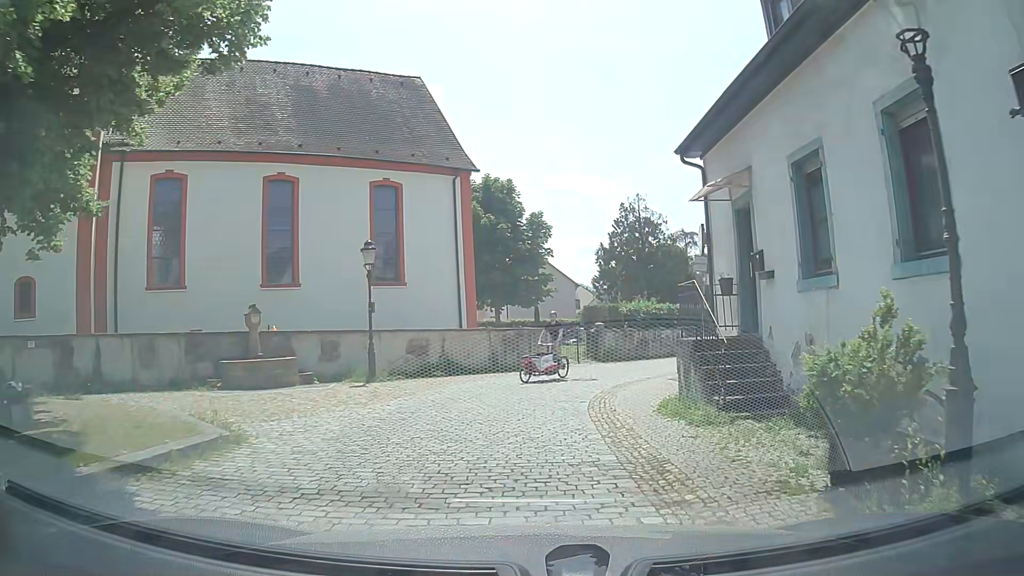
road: residential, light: Day
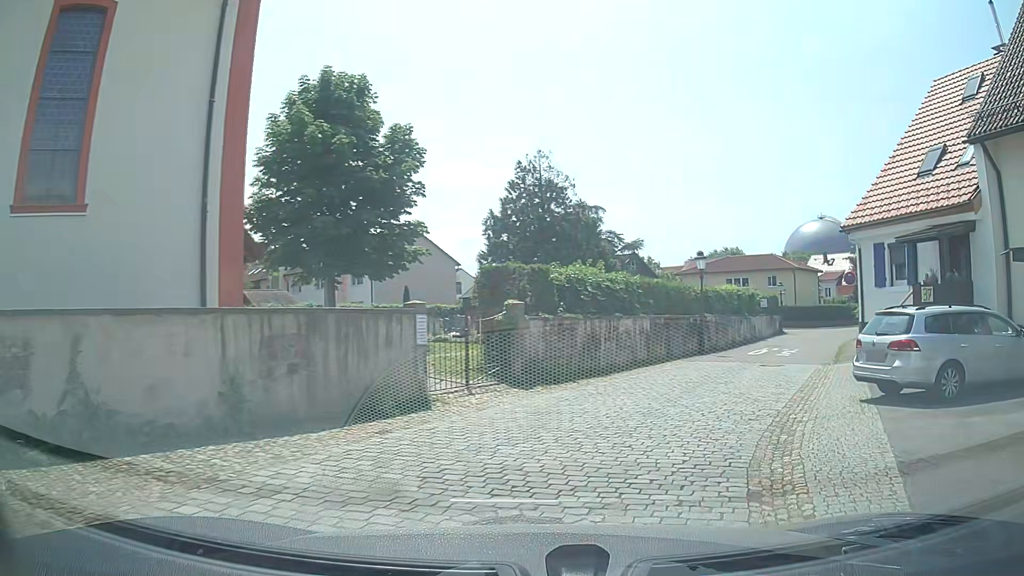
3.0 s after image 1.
(+0.1, +15.2) m; +9°
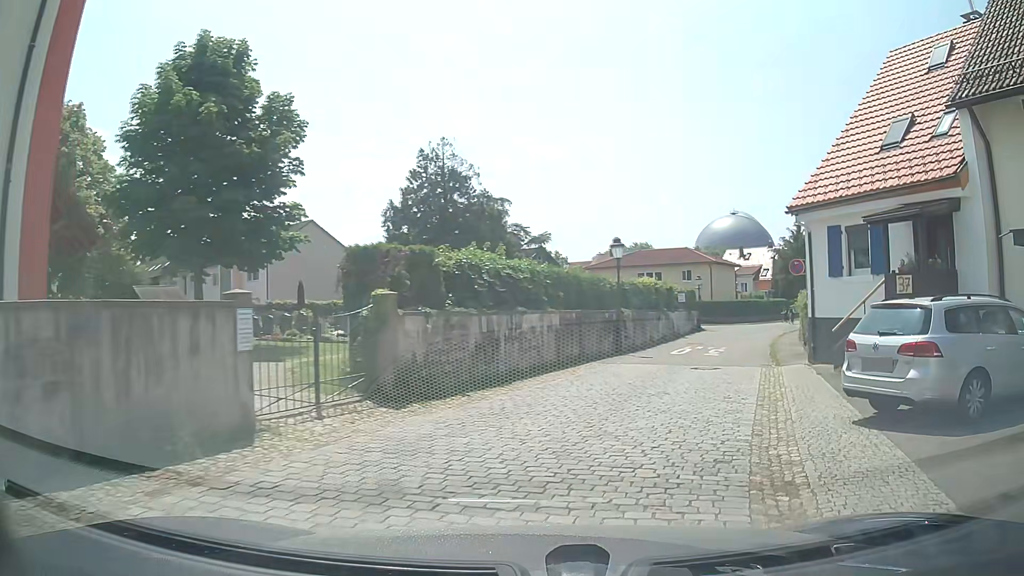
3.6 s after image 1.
(+0.3, +3.1) m; +9°
